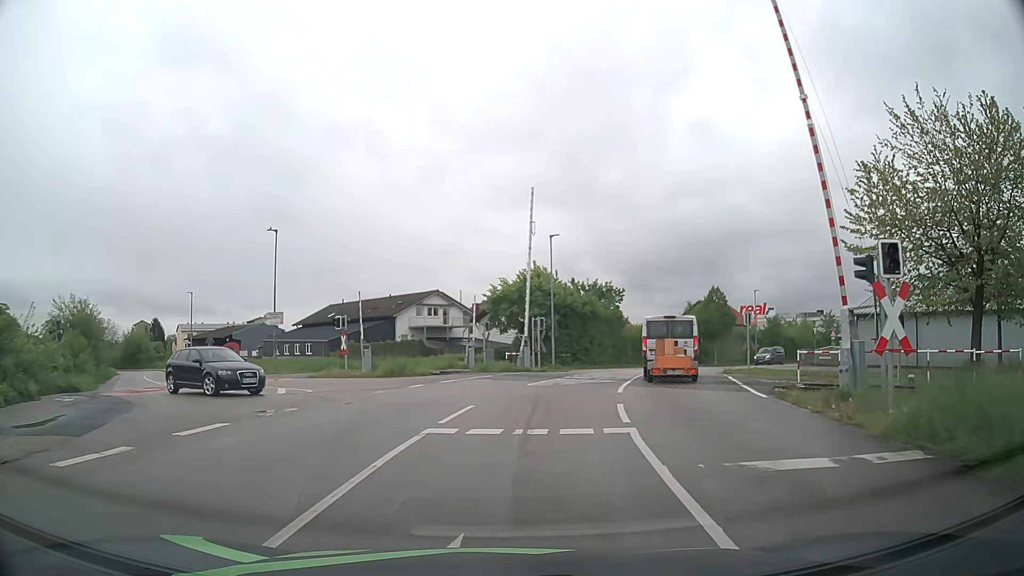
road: residential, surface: asphalt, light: Day
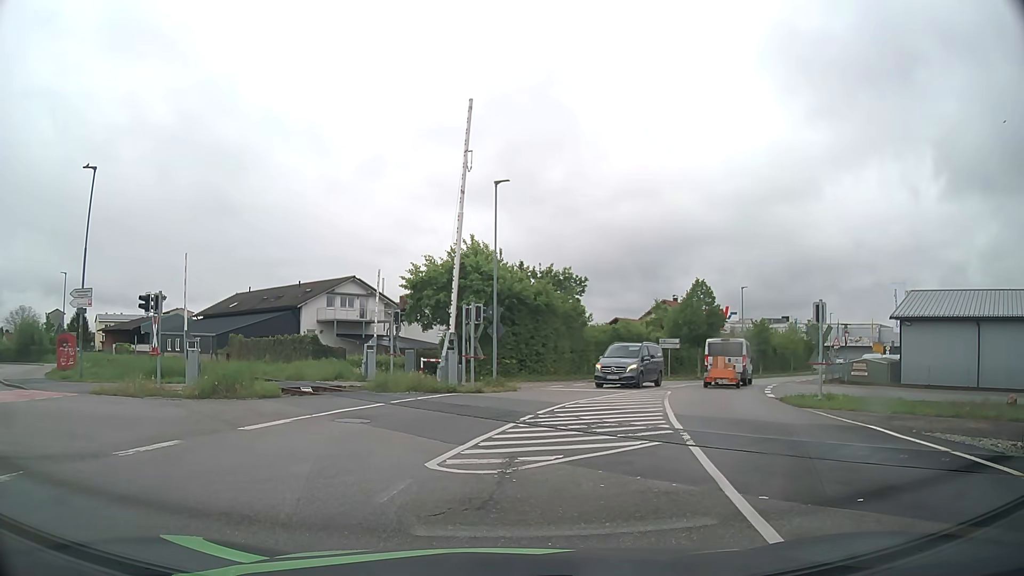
(+0.6, +13.0) m; +4°
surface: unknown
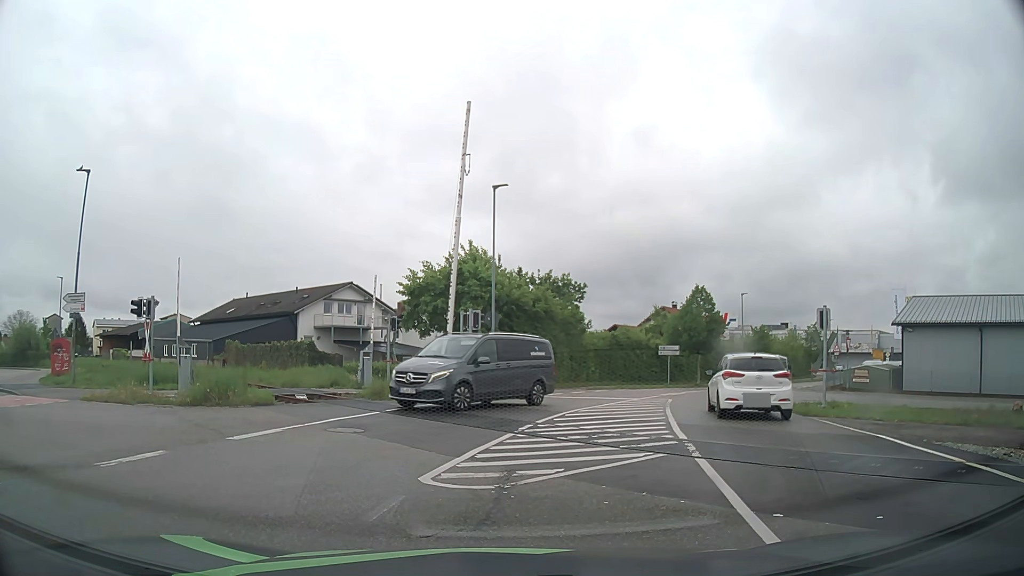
(0.0, +0.4) m; 0°
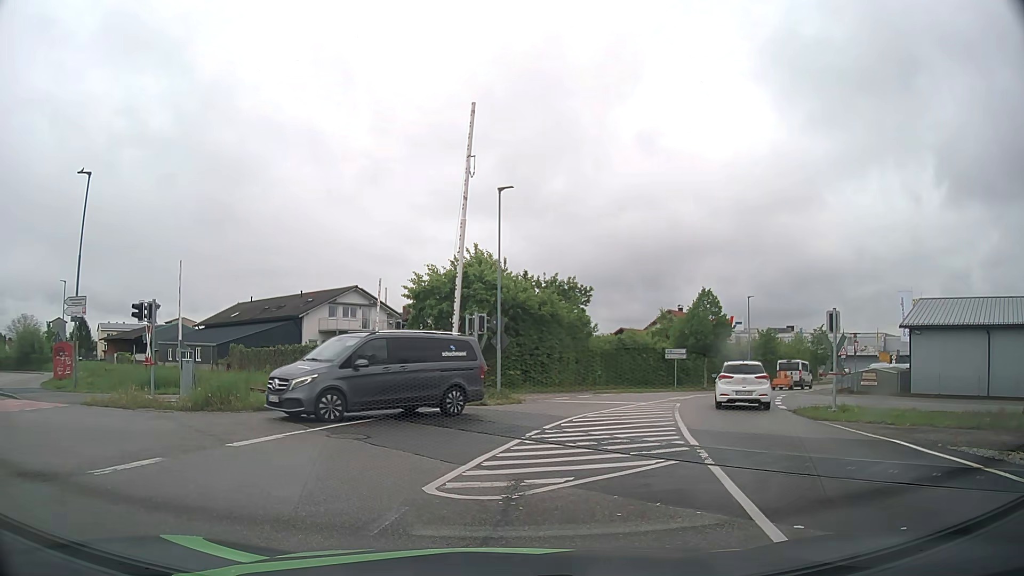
(0.0, +0.3) m; 0°
